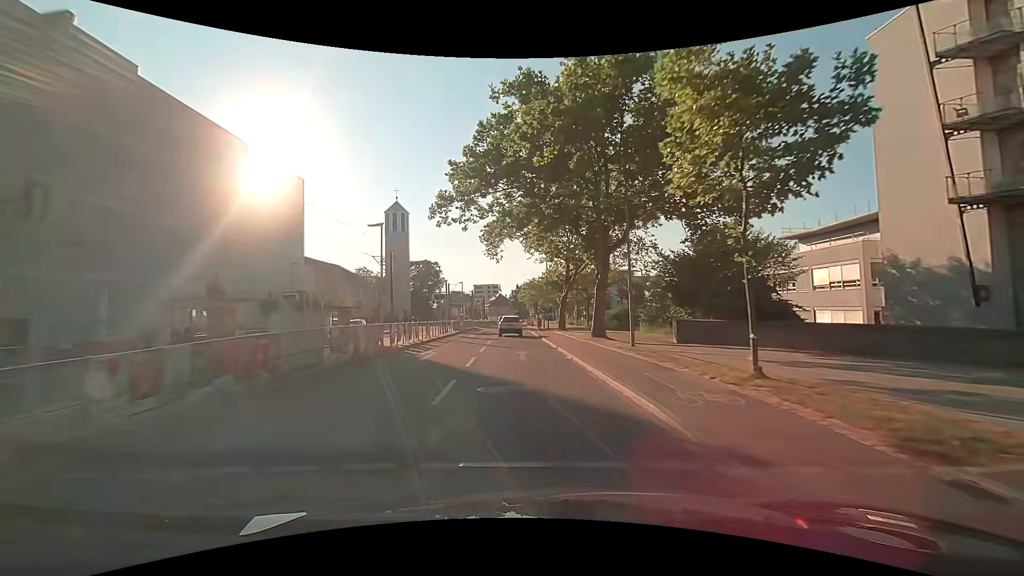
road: secondary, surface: asphalt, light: Day
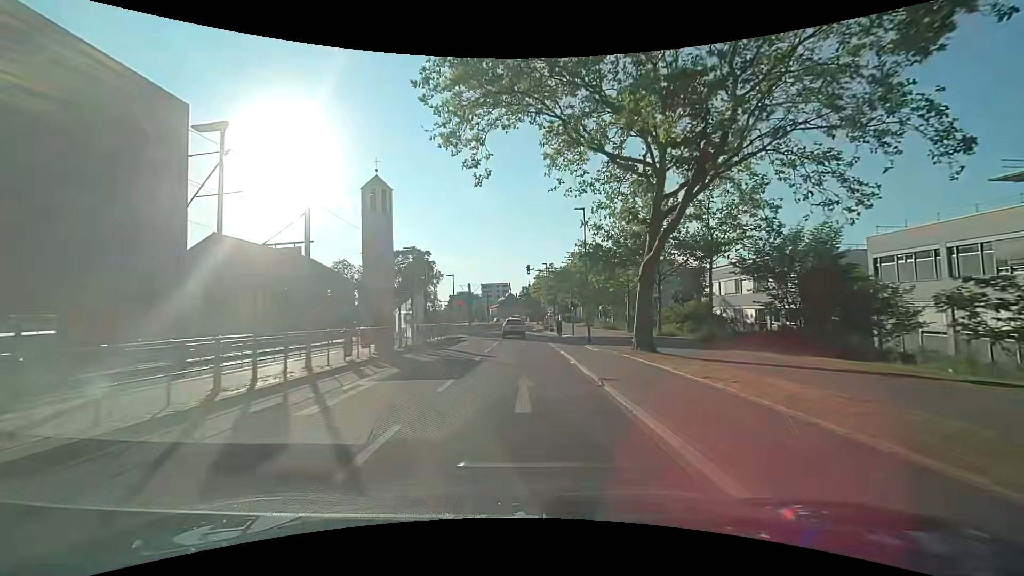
(-0.8, +28.5) m; -2°
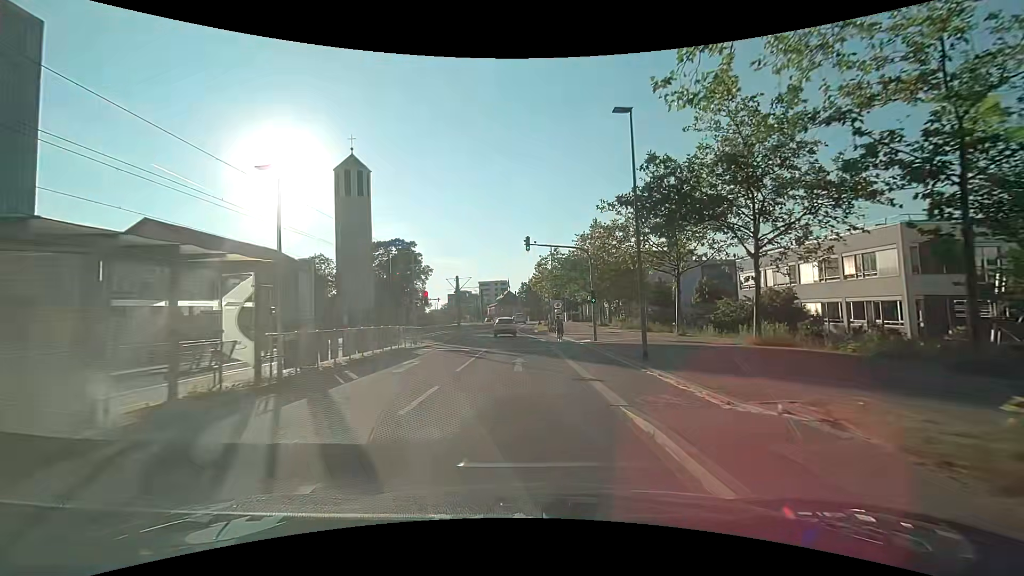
(+0.2, +14.4) m; 0°
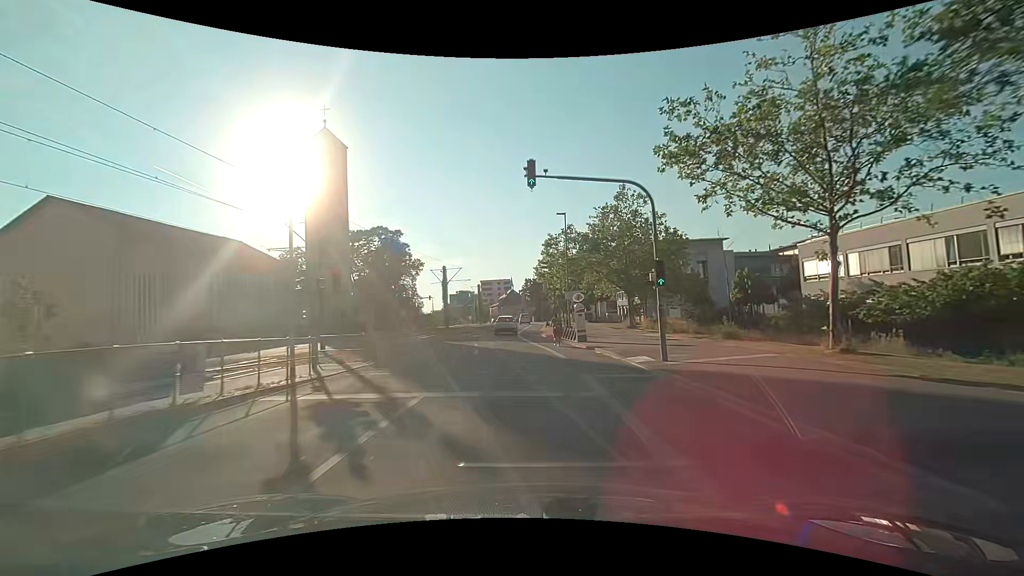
(+0.2, +14.3) m; 0°
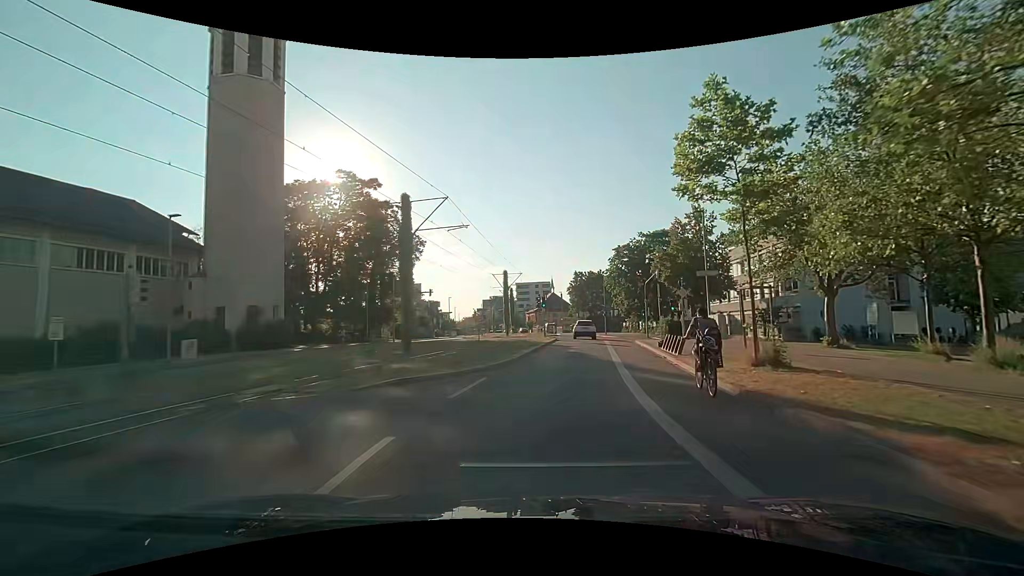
(-2.2, +35.2) m; -5°
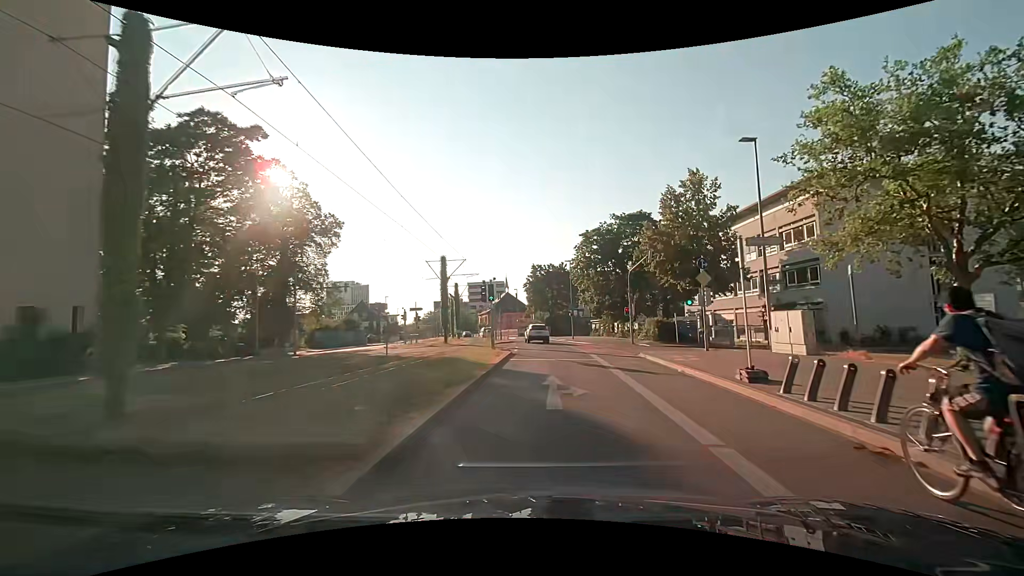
(+0.6, +13.9) m; +5°
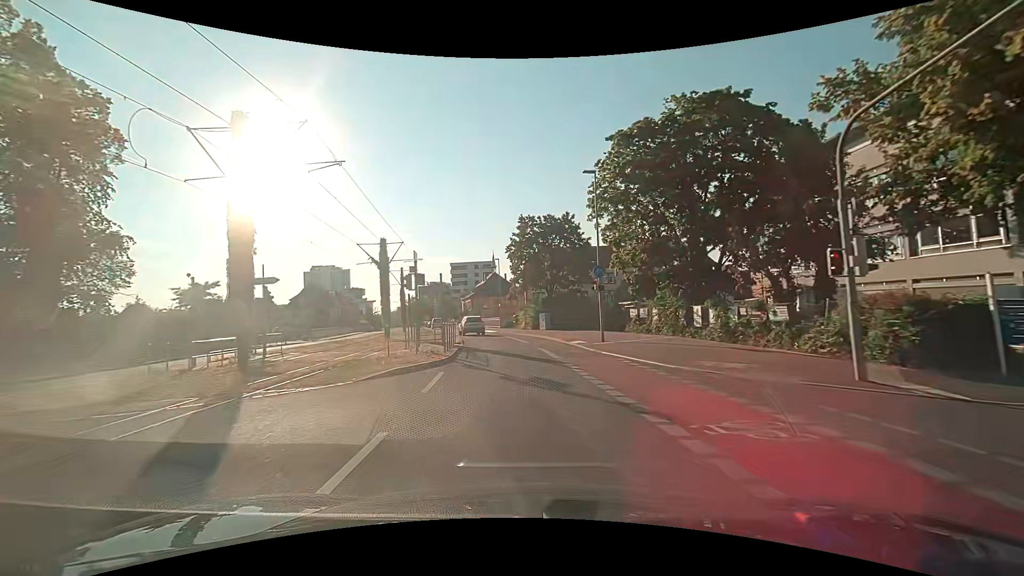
(+0.8, +28.0) m; +1°
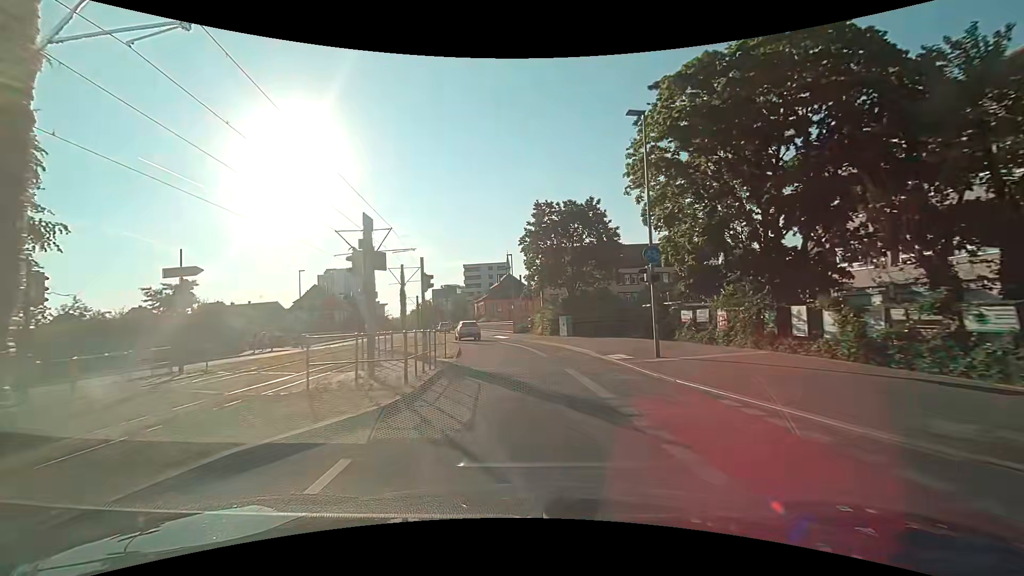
(-0.1, +7.2) m; -2°
(0, +10) (-1, +20) (-3, +30) (-5, +40) (-7, +49) (-9, +59) (-11, +69) (-13, +79) (-15, +89) (-17, +98) m
